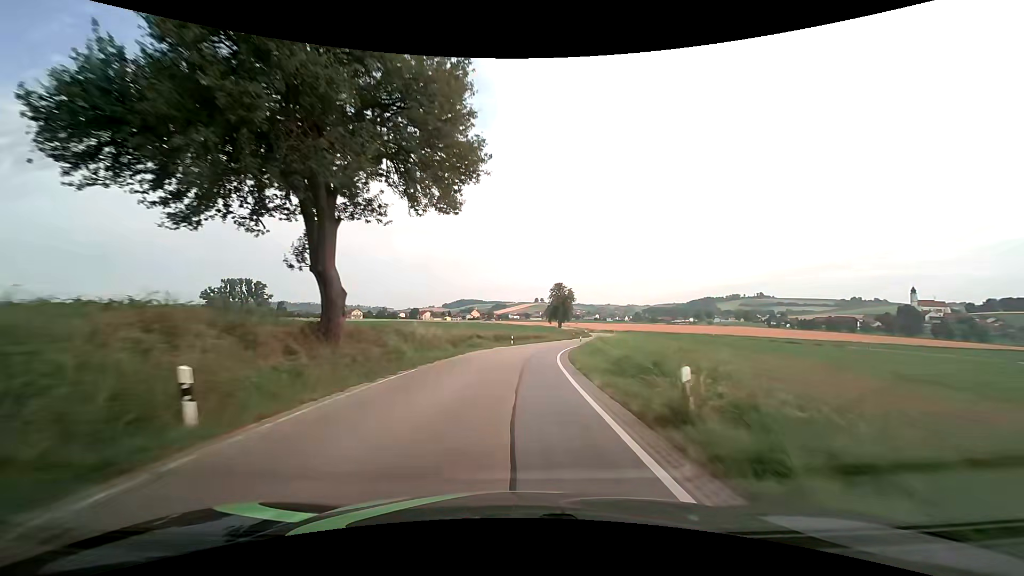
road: secondary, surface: asphalt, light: Day
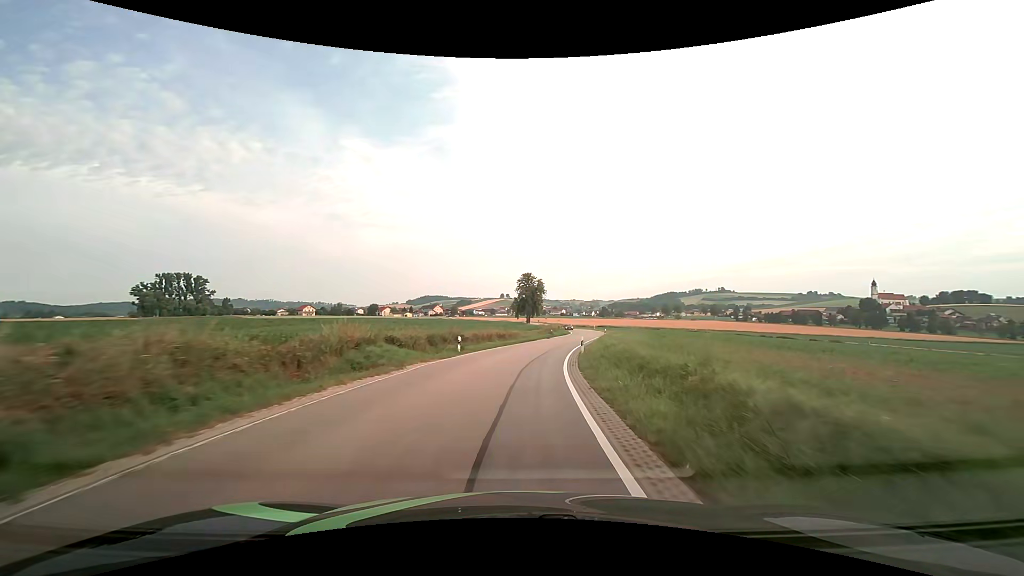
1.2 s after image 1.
(+0.7, +21.6) m; +4°
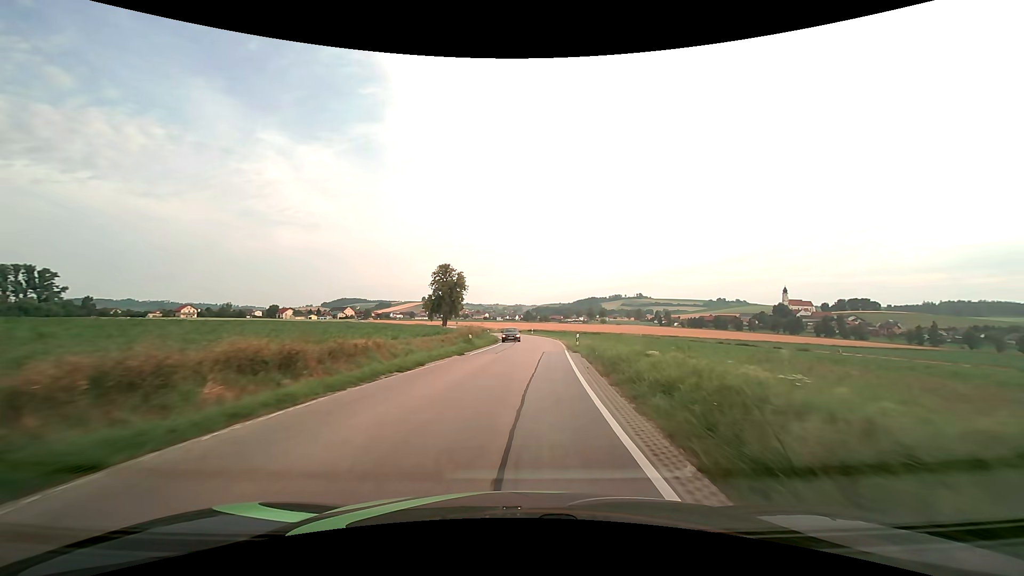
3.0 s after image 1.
(+2.2, +32.4) m; +9°
(0, +10) (+1, +20) (+2, +30) (+2, +40) (+2, +50) (+2, +60) (+1, +70) (0, +80) (-2, +90) (-4, +99) m
